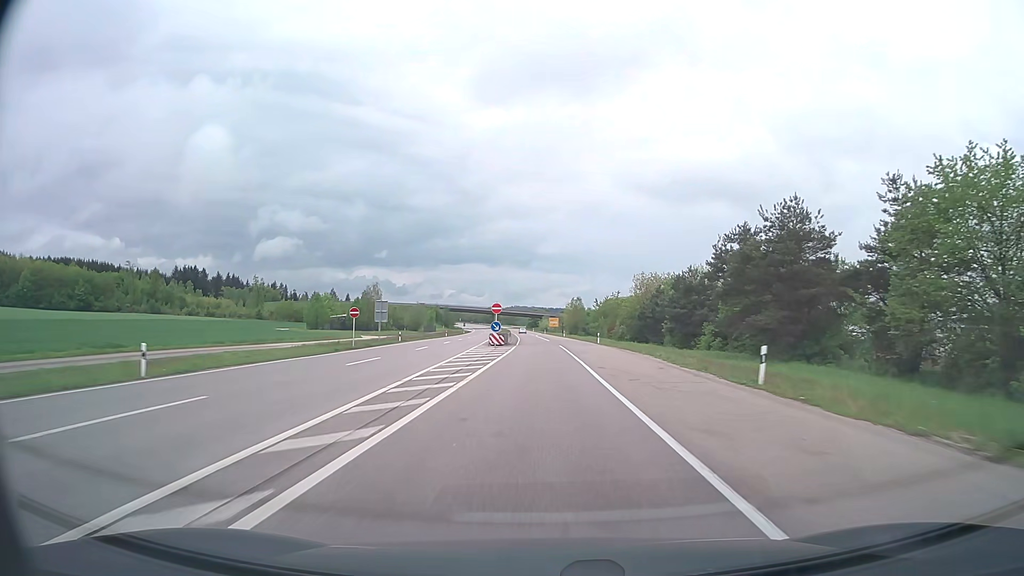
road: trunk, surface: asphalt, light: Day
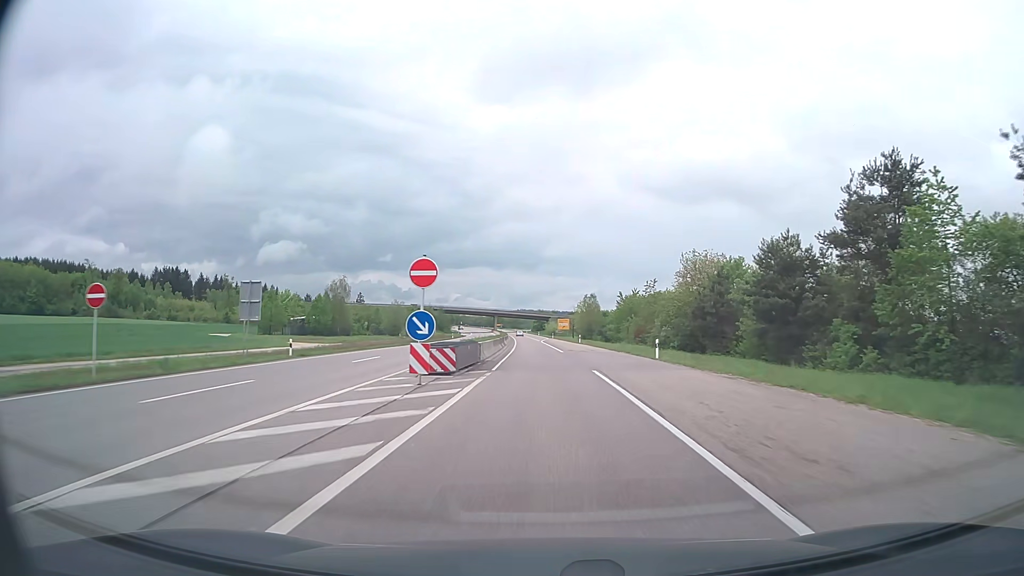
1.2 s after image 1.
(-0.1, +31.6) m; 0°
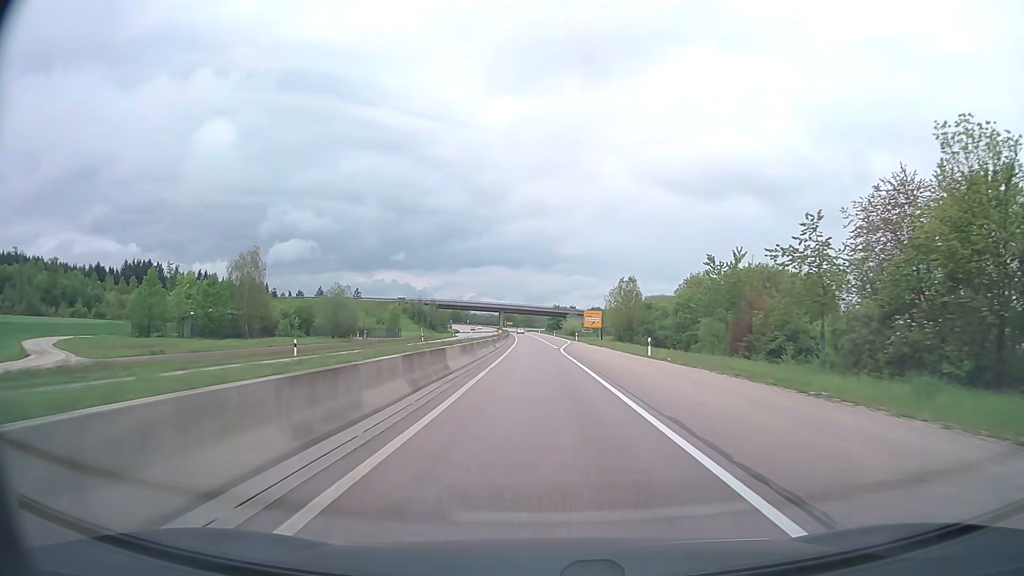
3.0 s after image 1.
(-0.4, +47.3) m; -1°
(0, +10) (0, +20) (0, +30) (0, +40) (-1, +50) (-1, +60) (-1, +70) (-1, +80) (-2, +90) (-2, +100) m
